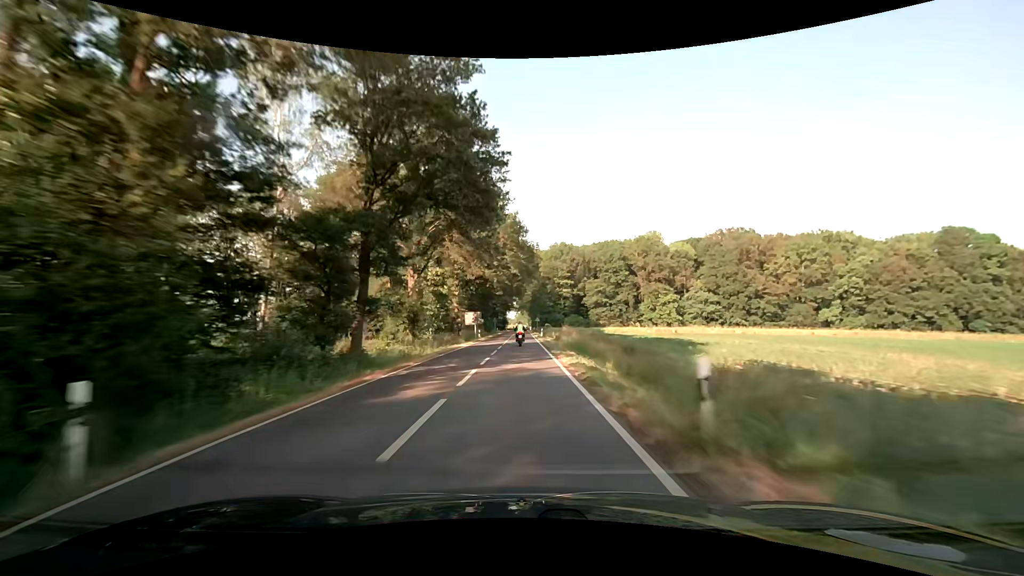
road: secondary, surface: asphalt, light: Day
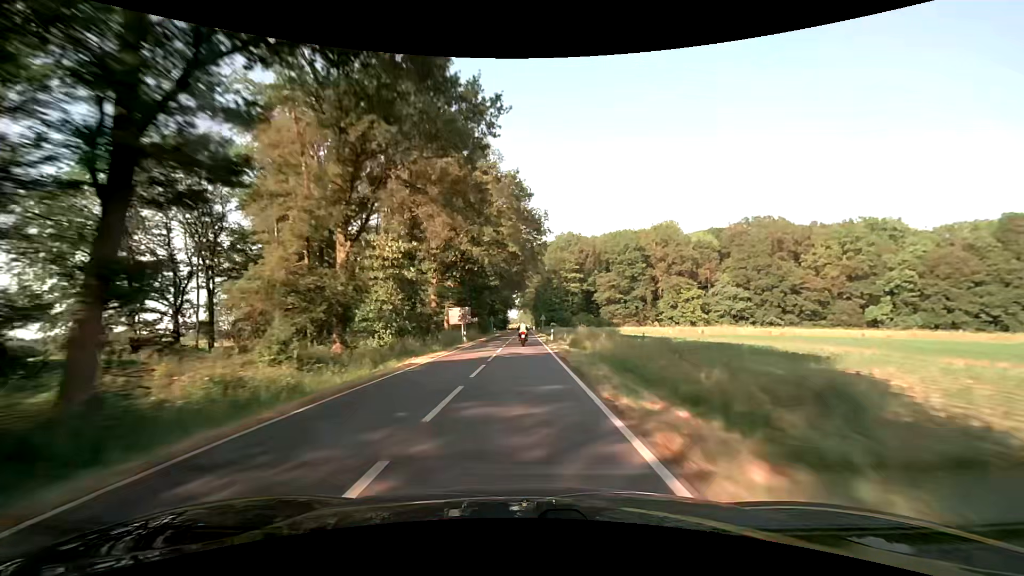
(0.0, +16.0) m; 0°
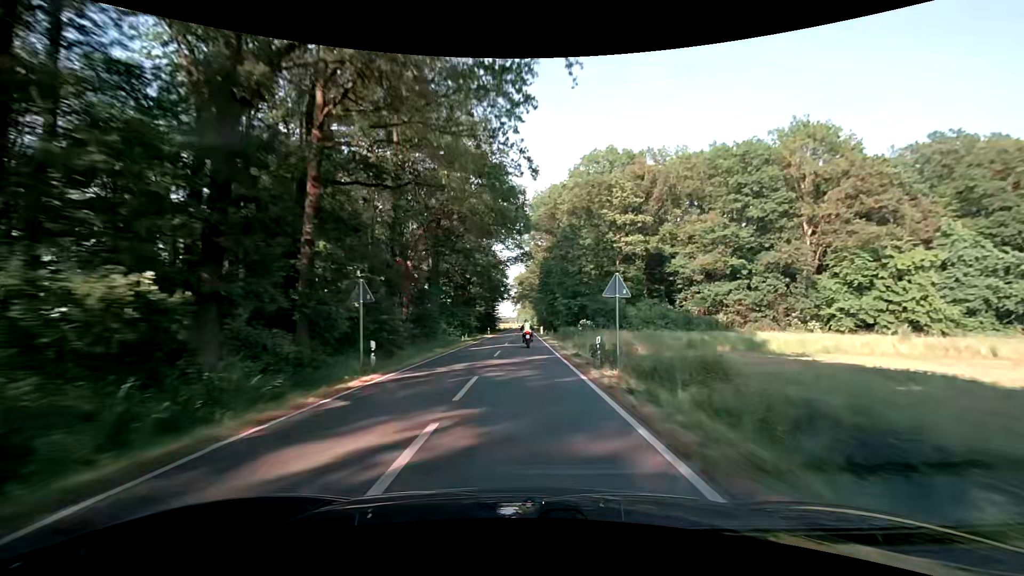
(-0.1, +63.7) m; 0°
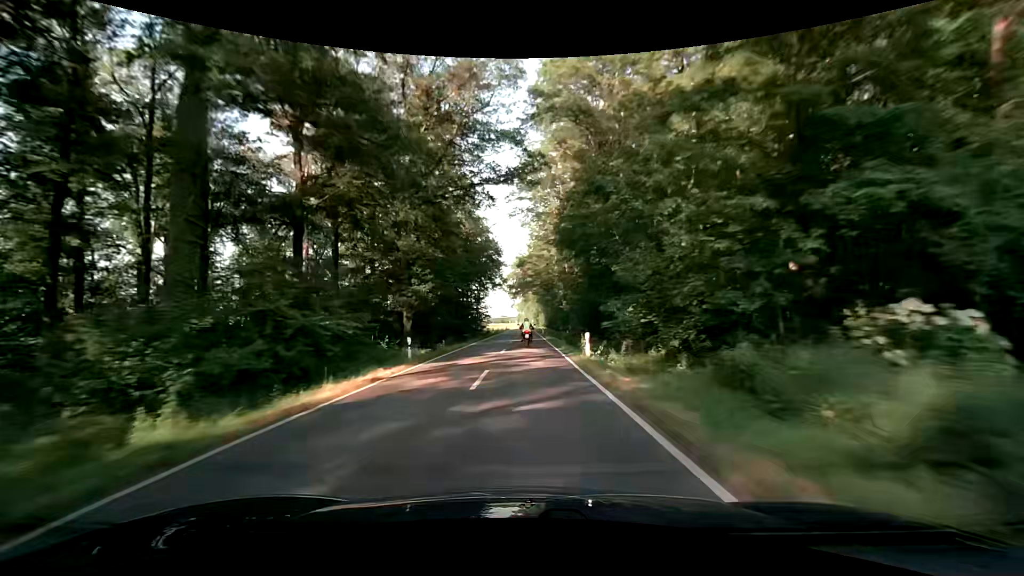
(+0.1, +46.6) m; 0°
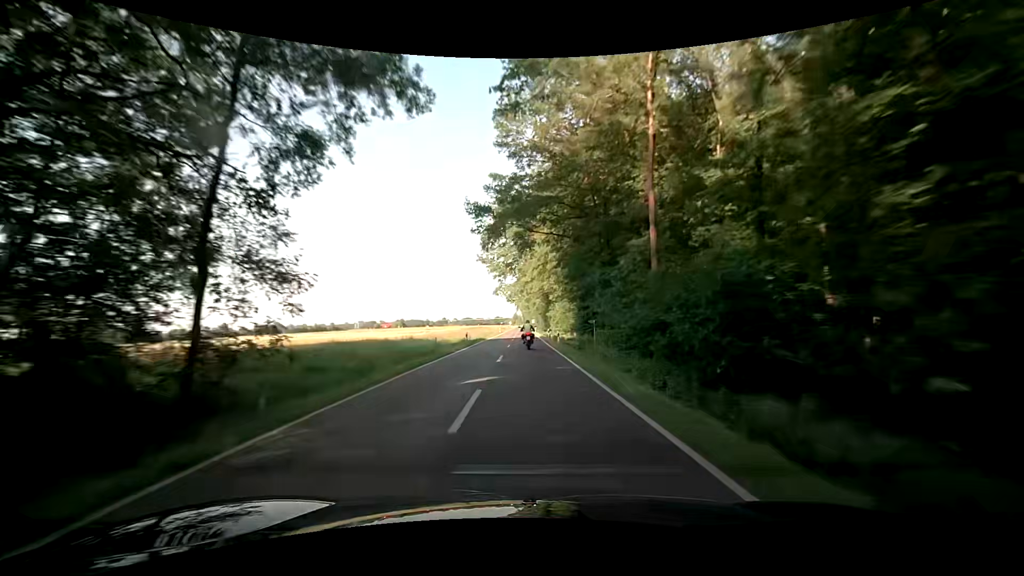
(+0.2, +75.9) m; +1°
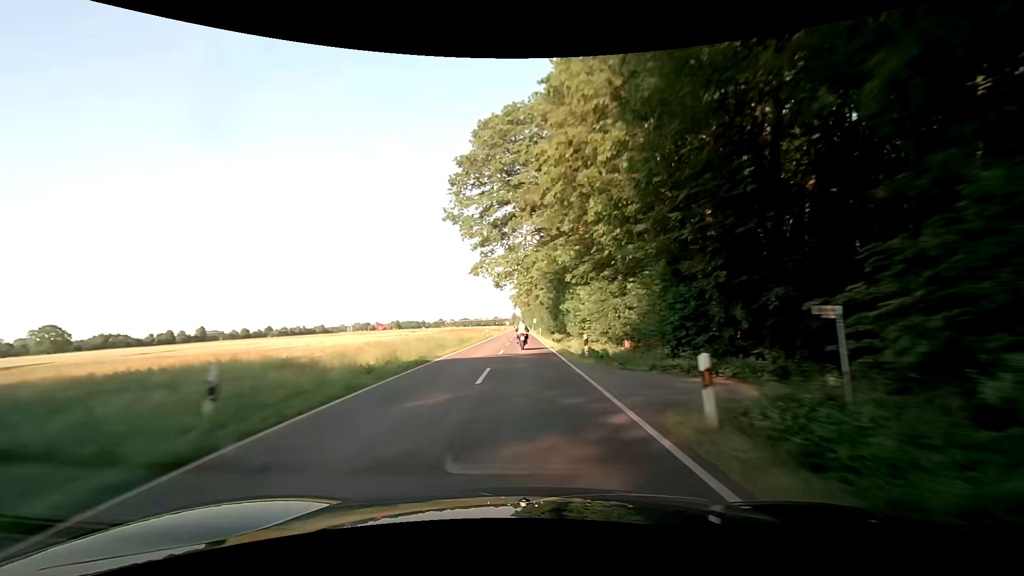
(-0.3, +30.8) m; 0°
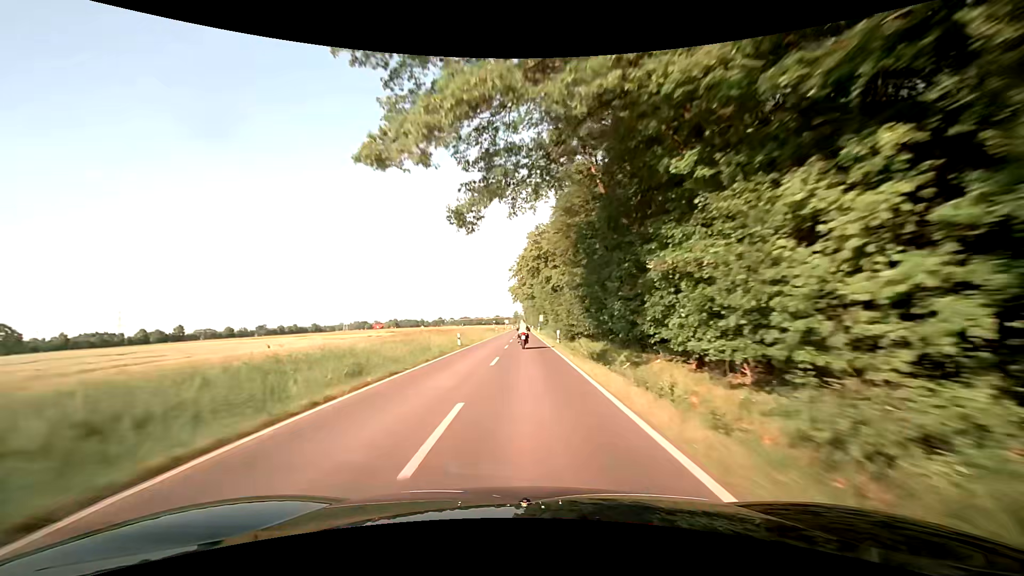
(-0.2, +31.0) m; -1°
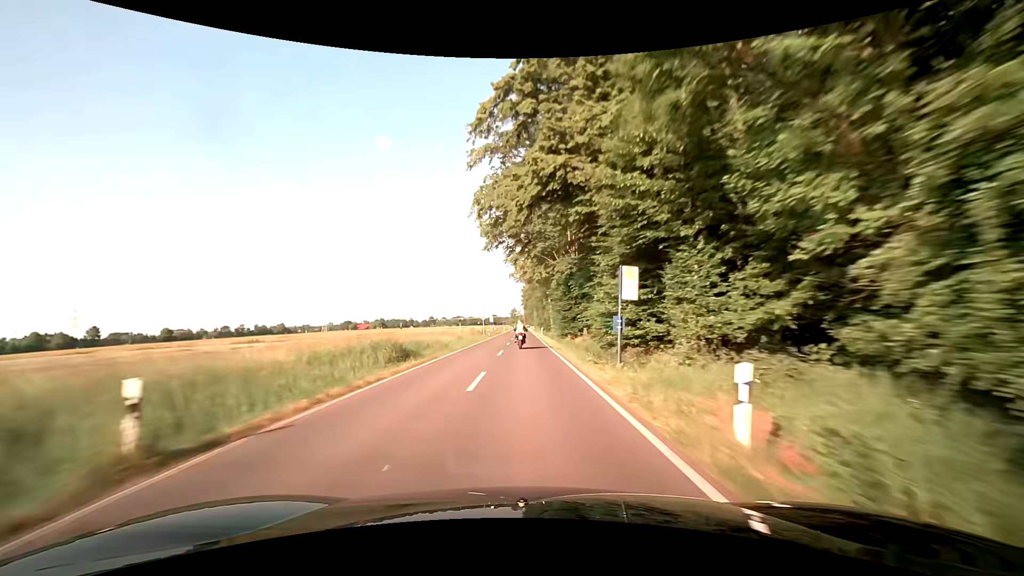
(+0.1, +78.4) m; 0°
(0, +10) (0, +20) (0, +30) (0, +40) (0, +50) (0, +60) (0, +70) (0, +80) (0, +90) (0, +100) m
